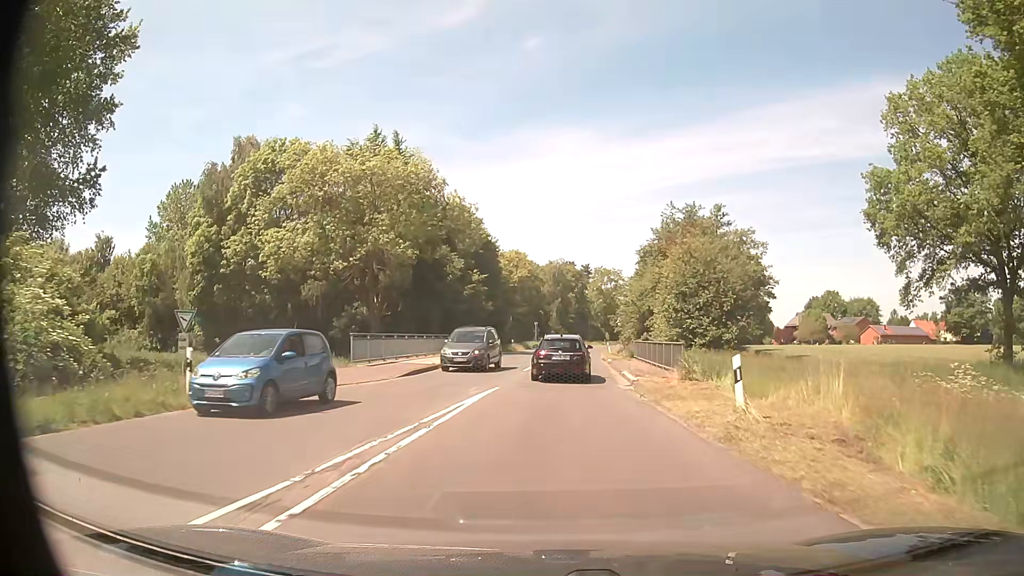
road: secondary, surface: asphalt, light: Day
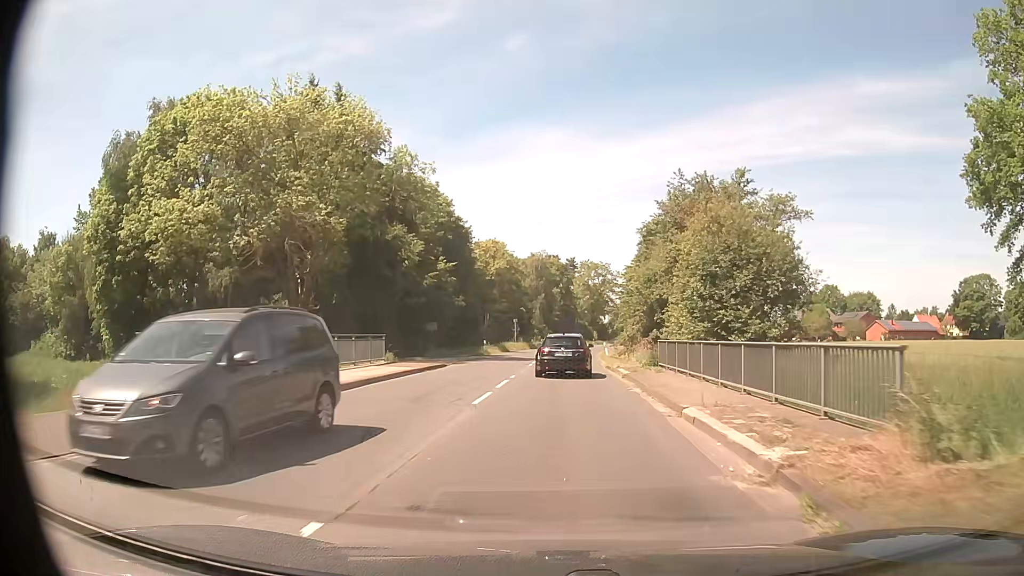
(+0.2, +13.9) m; +2°
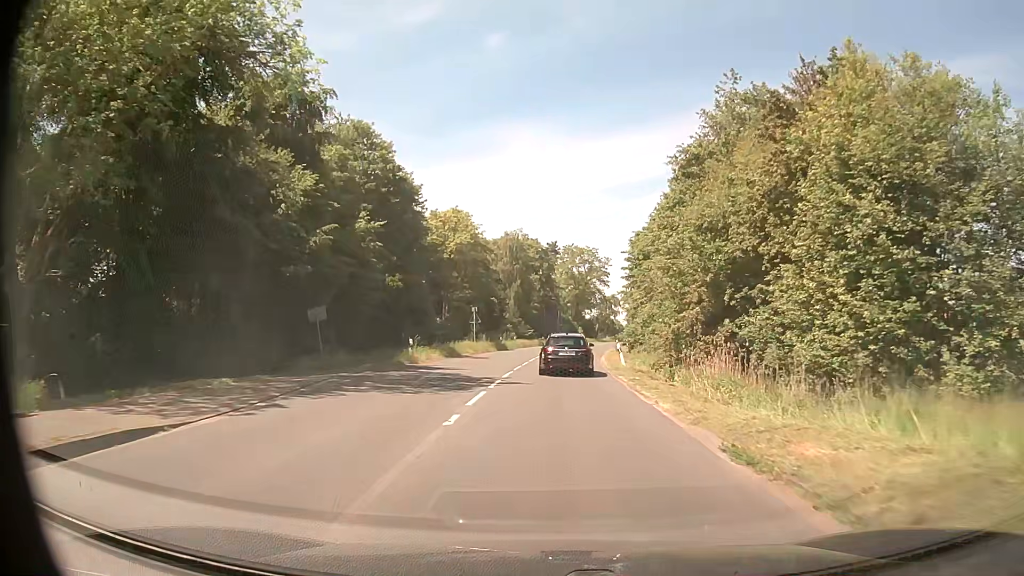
(+0.3, +23.1) m; +2°
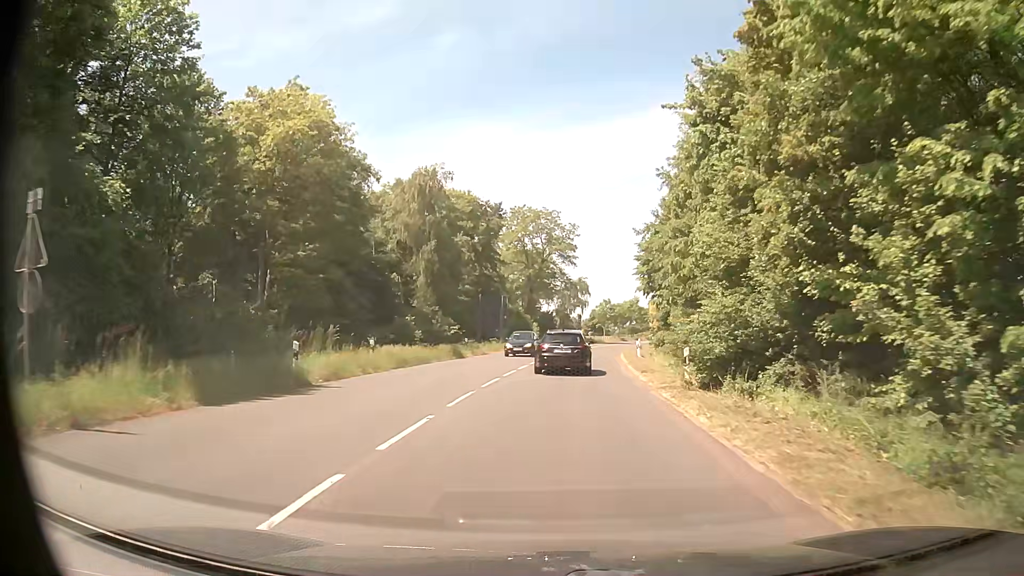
(+1.1, +41.4) m; +4°
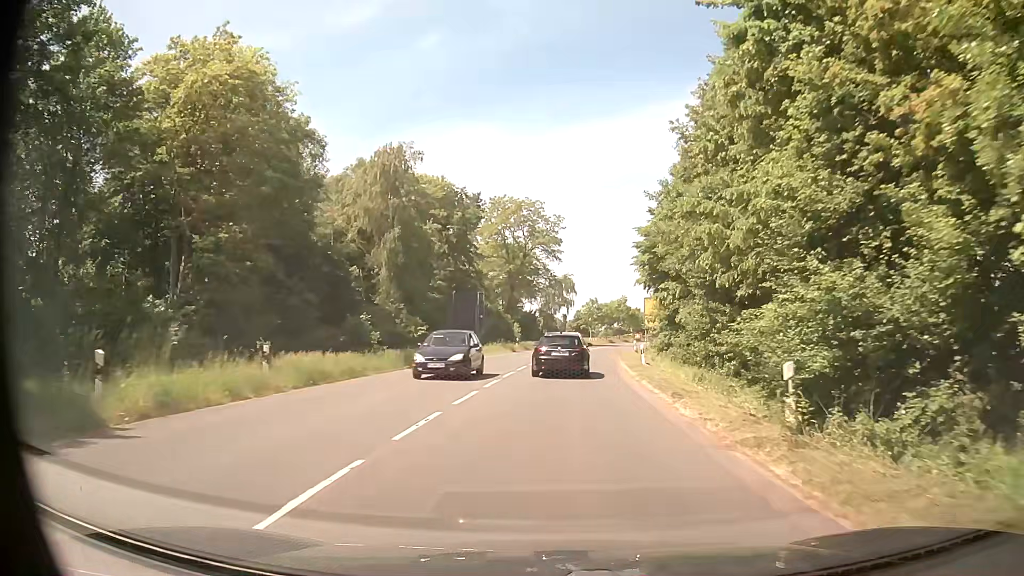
(+0.1, +8.1) m; +1°
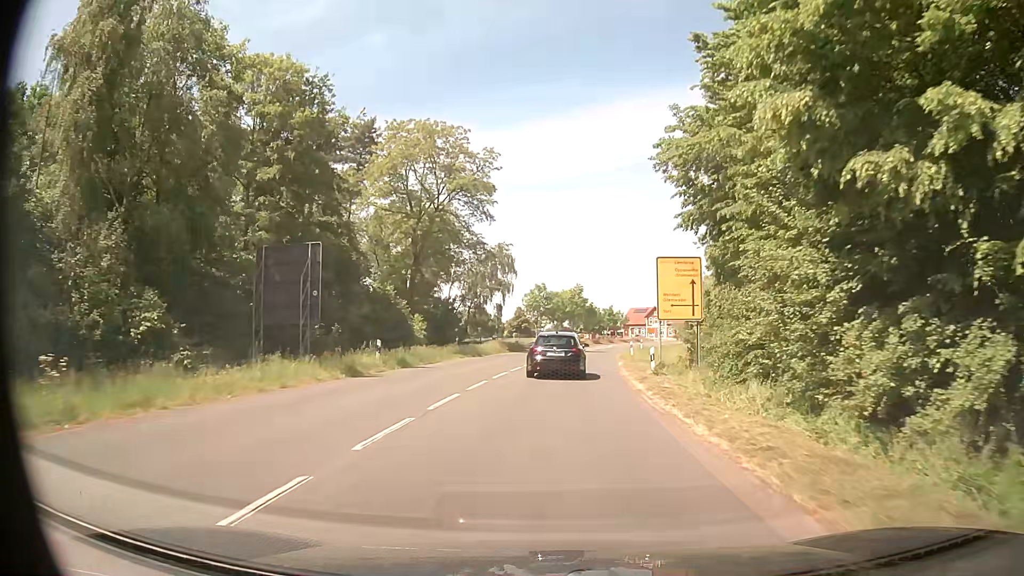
(+1.5, +32.1) m; +5°
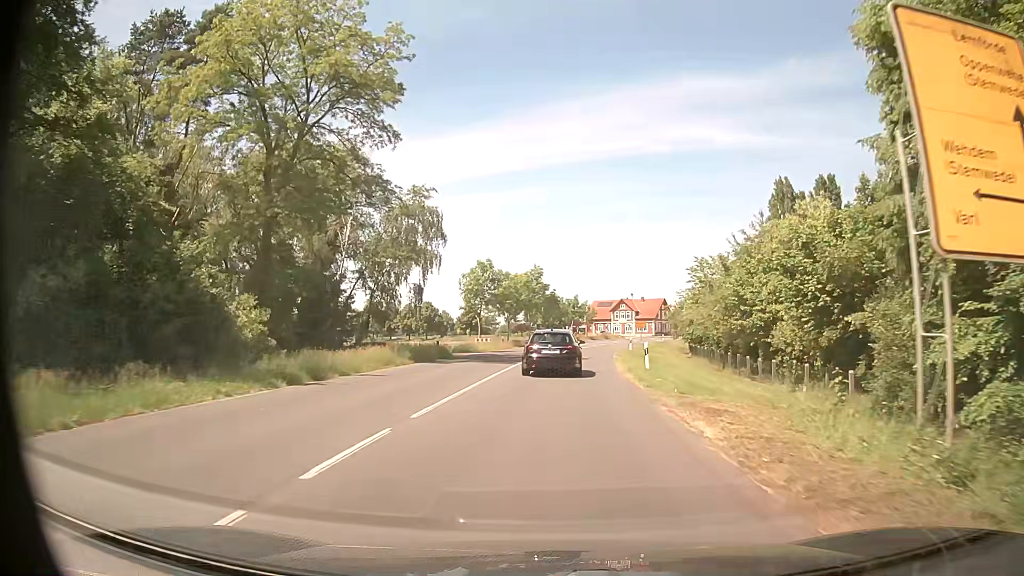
(+0.8, +23.8) m; +4°
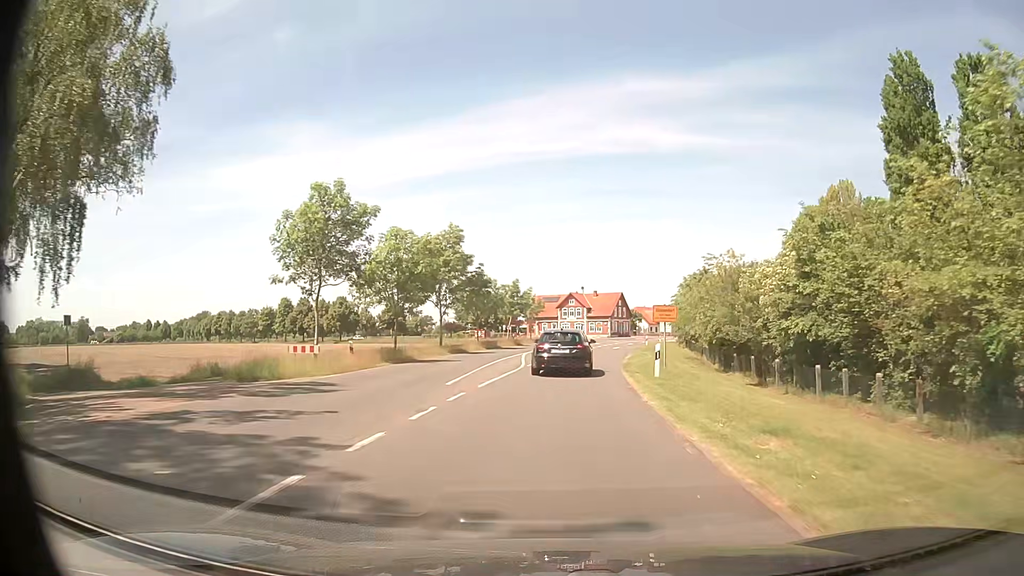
(+1.1, +31.7) m; +5°
(0, +10) (+1, +20) (+2, +30) (+3, +40) (+4, +50) (+6, +60) (+8, +69) (+10, +79) (+12, +89) (+14, +99) m
